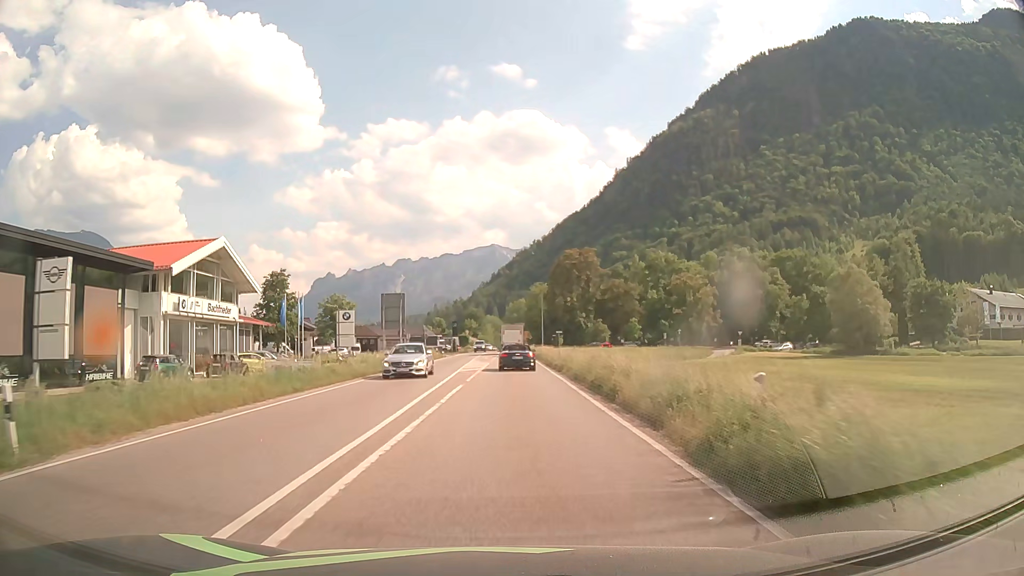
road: primary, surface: asphalt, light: Day
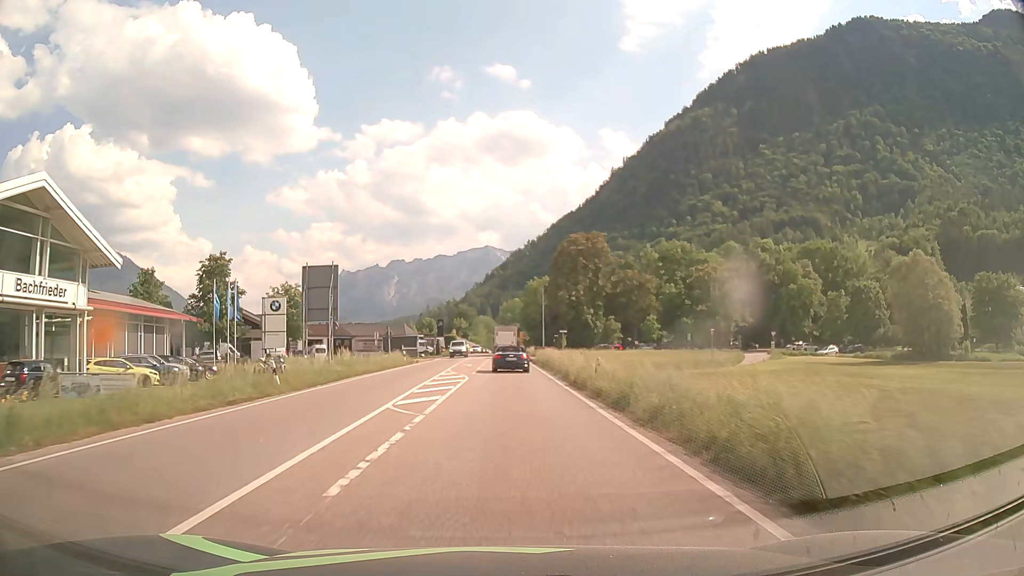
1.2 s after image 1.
(+0.1, +18.5) m; 0°
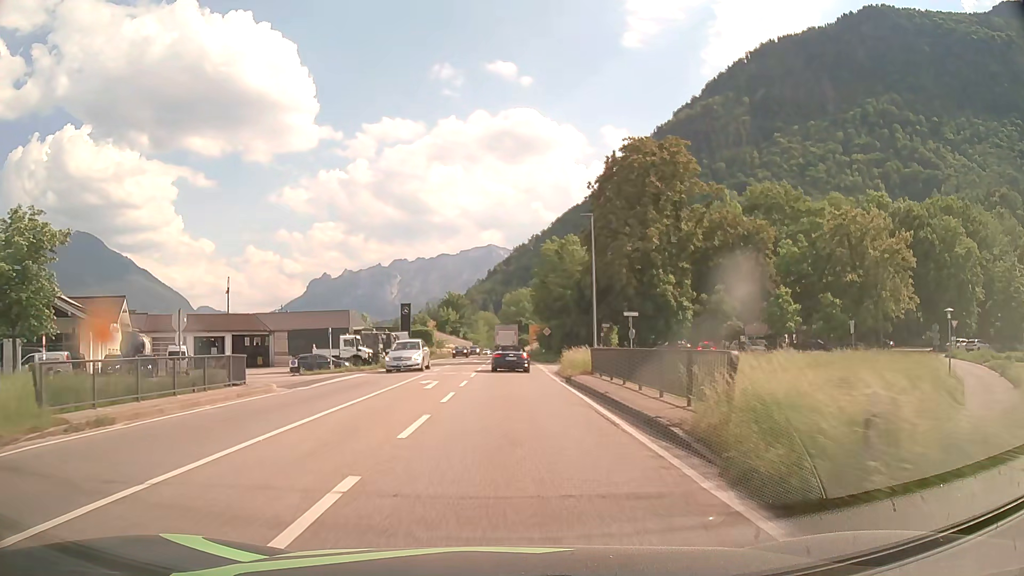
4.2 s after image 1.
(0.0, +45.7) m; 0°
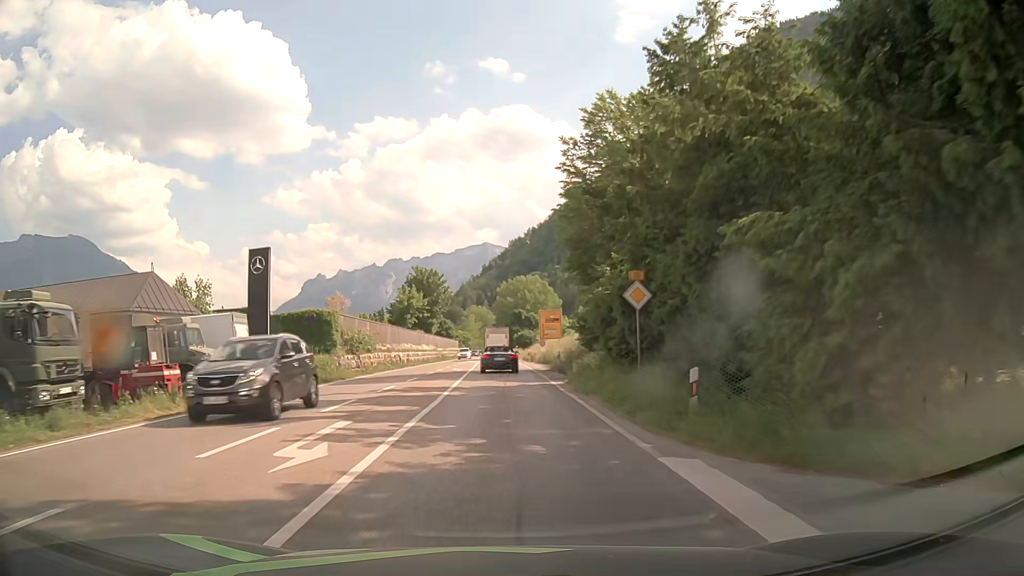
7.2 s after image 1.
(+0.1, +46.2) m; 0°
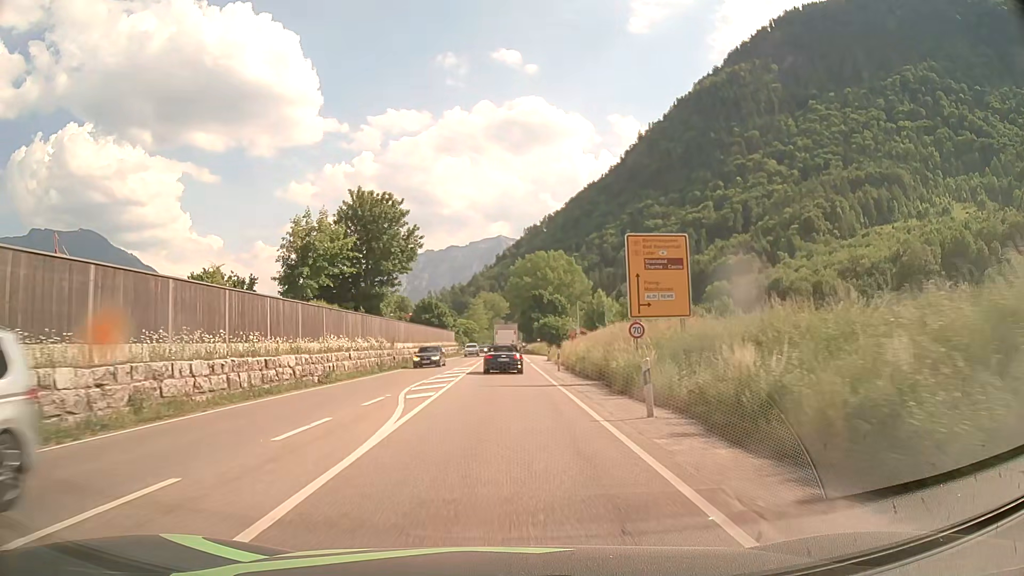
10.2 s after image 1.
(-0.3, +46.2) m; -1°
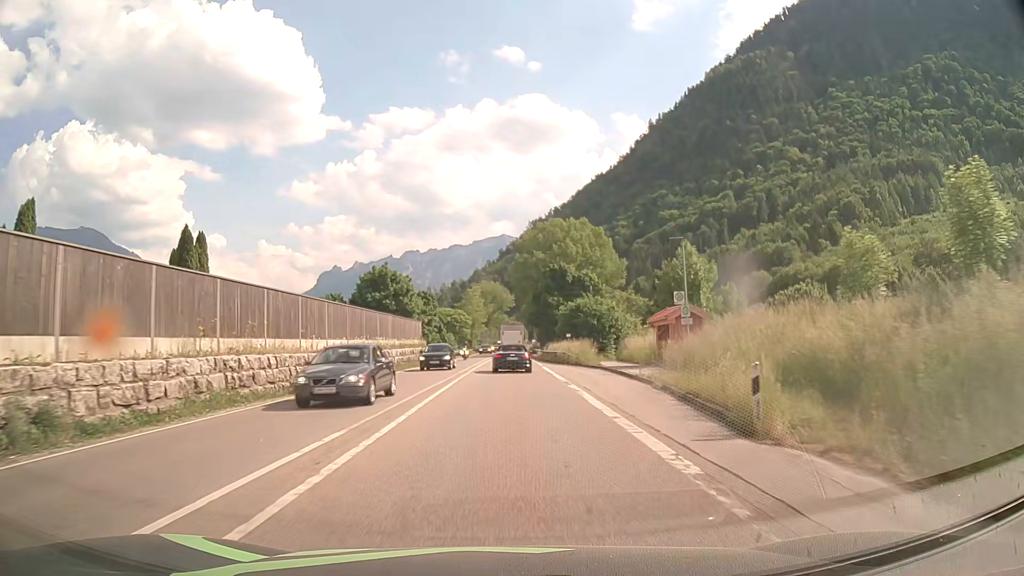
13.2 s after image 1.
(0.0, +46.2) m; 0°
